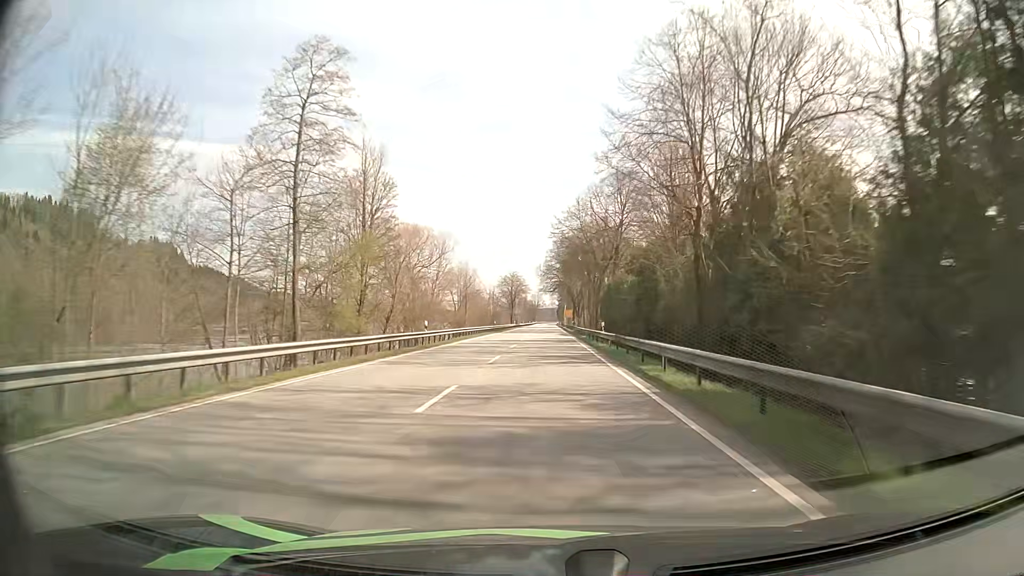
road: primary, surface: asphalt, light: Day
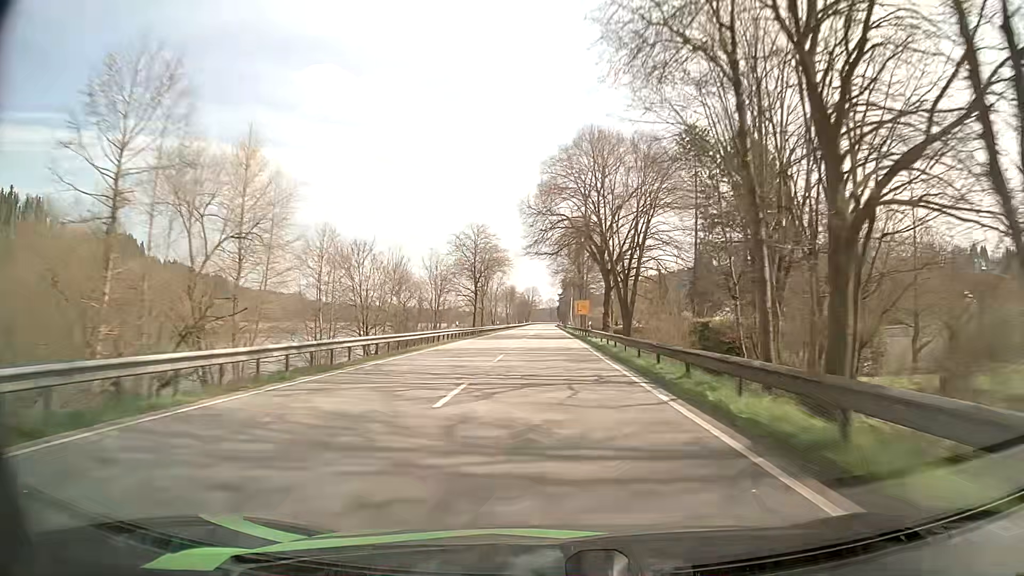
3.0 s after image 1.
(+0.1, +82.8) m; 0°
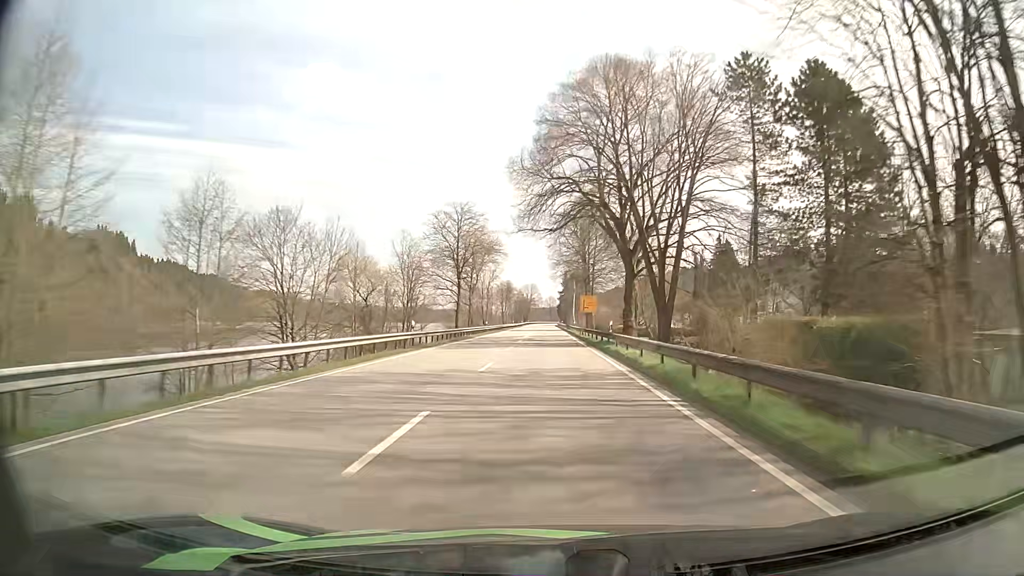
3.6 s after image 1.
(0.0, +16.6) m; 0°
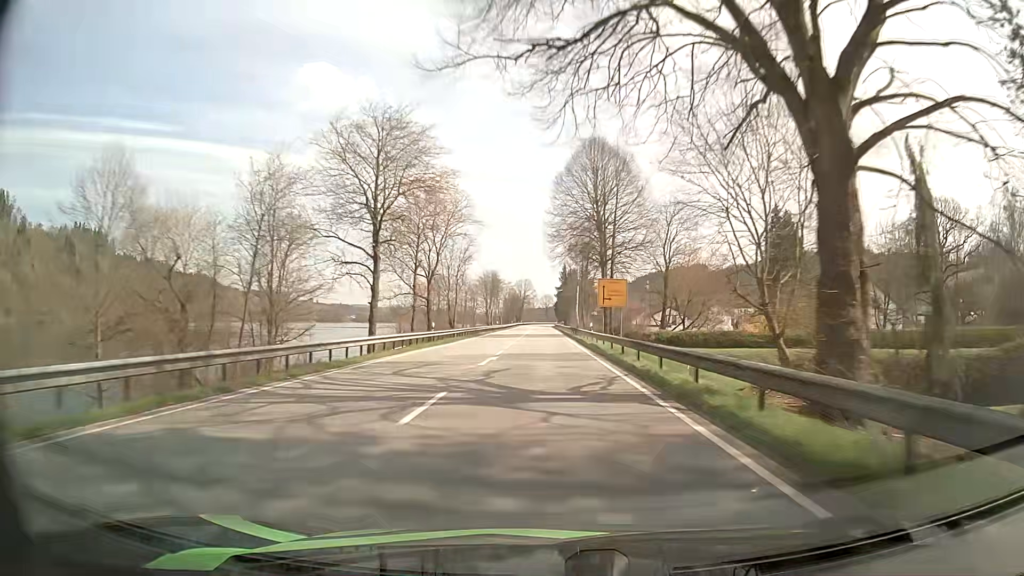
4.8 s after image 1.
(+0.1, +33.2) m; 0°
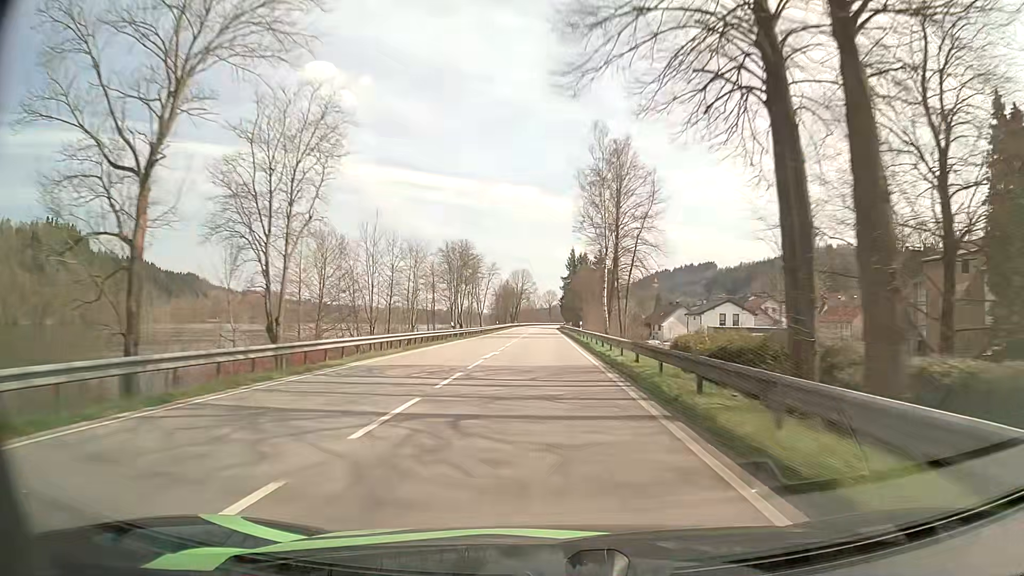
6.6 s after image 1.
(+0.1, +49.9) m; 0°
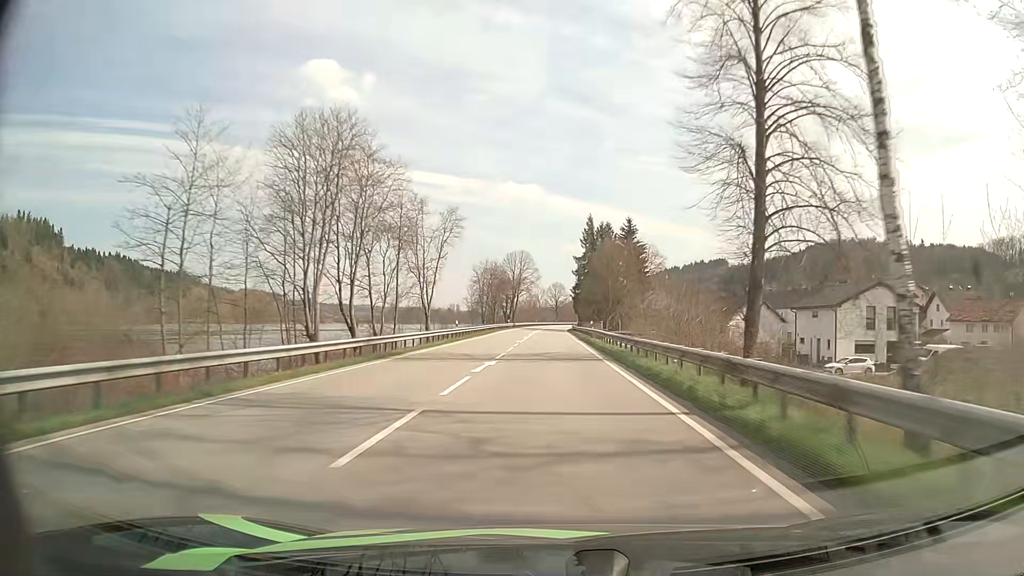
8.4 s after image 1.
(-0.3, +49.4) m; 0°
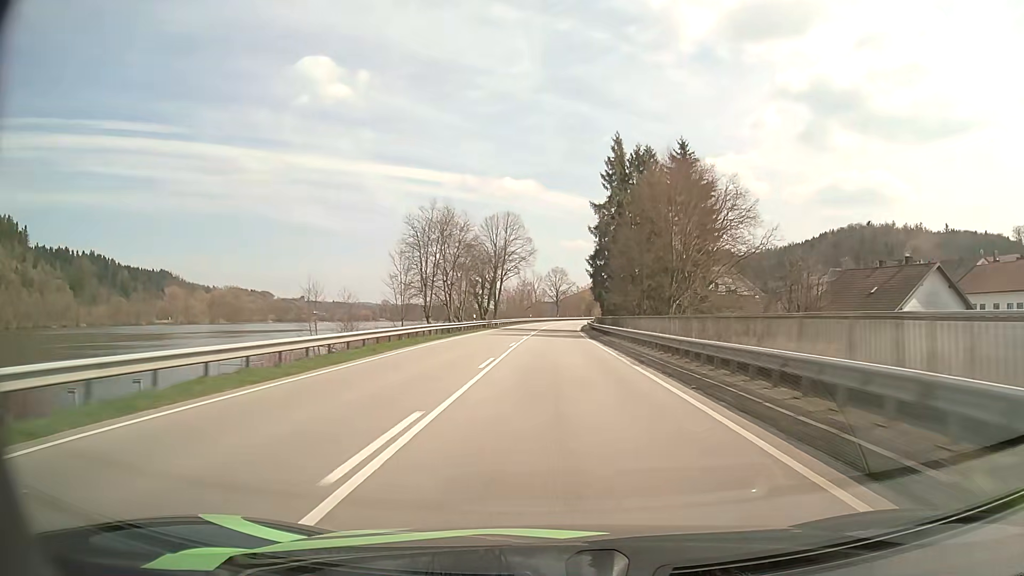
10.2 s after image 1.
(-0.1, +48.9) m; 0°
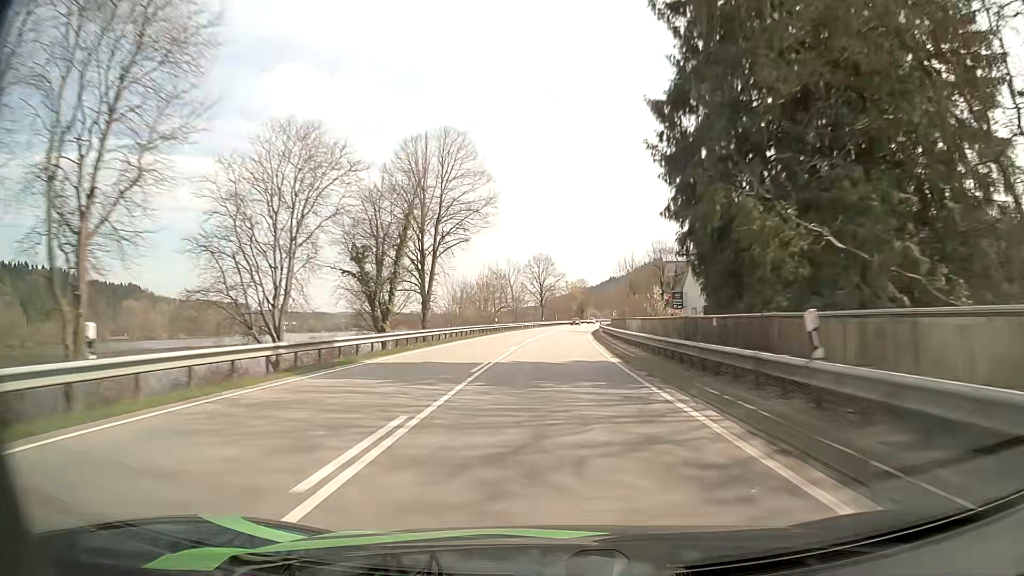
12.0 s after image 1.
(+0.5, +48.1) m; +1°
(0, +10) (0, +20) (0, +30) (+1, +40) (+1, +50) (+2, +60) (+3, +70) (+3, +80) (+4, +90) (+5, +100) m
